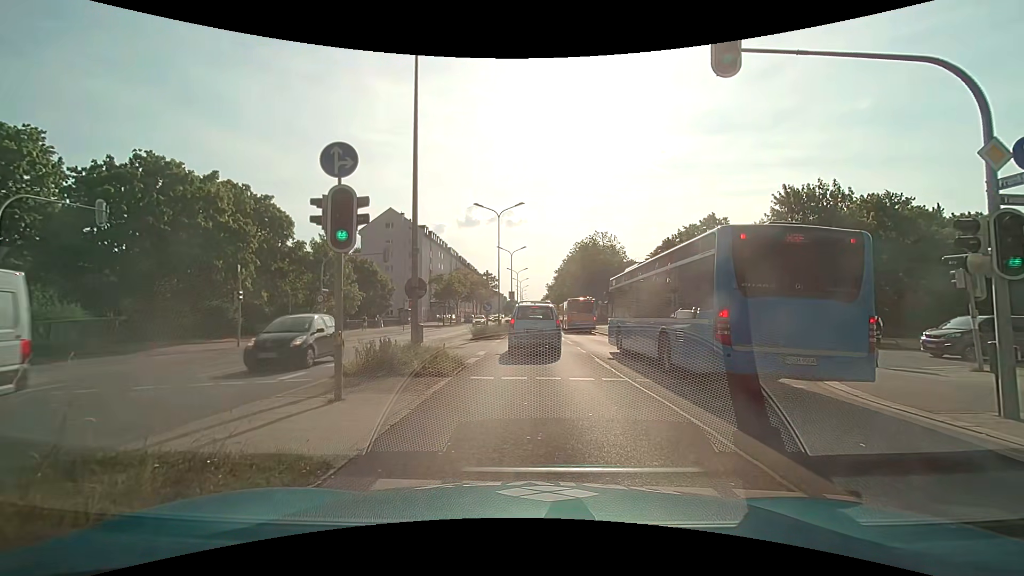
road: primary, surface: asphalt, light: Day
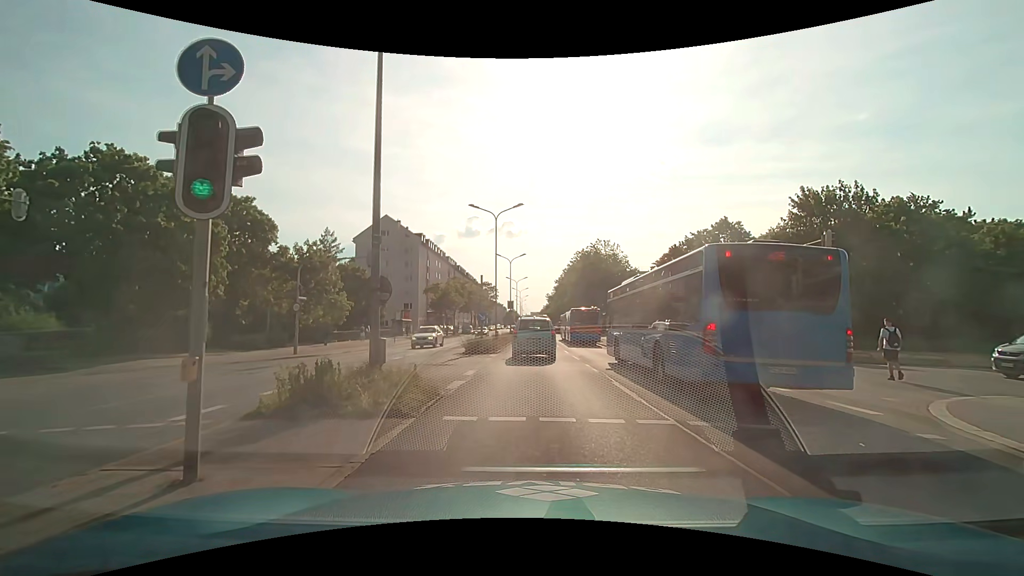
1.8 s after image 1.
(-0.1, +3.6) m; -1°
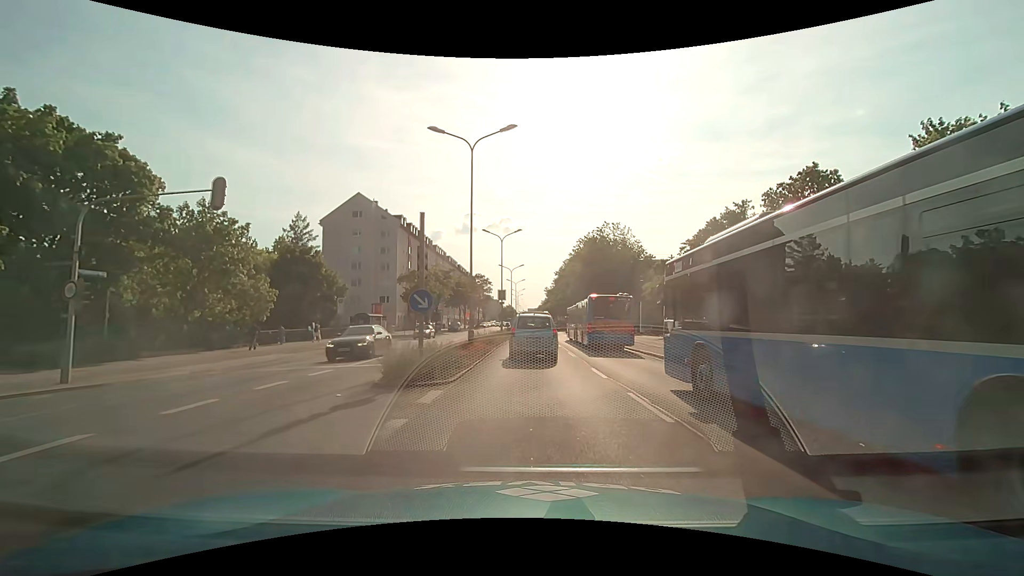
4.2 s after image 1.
(0.0, +14.7) m; 0°
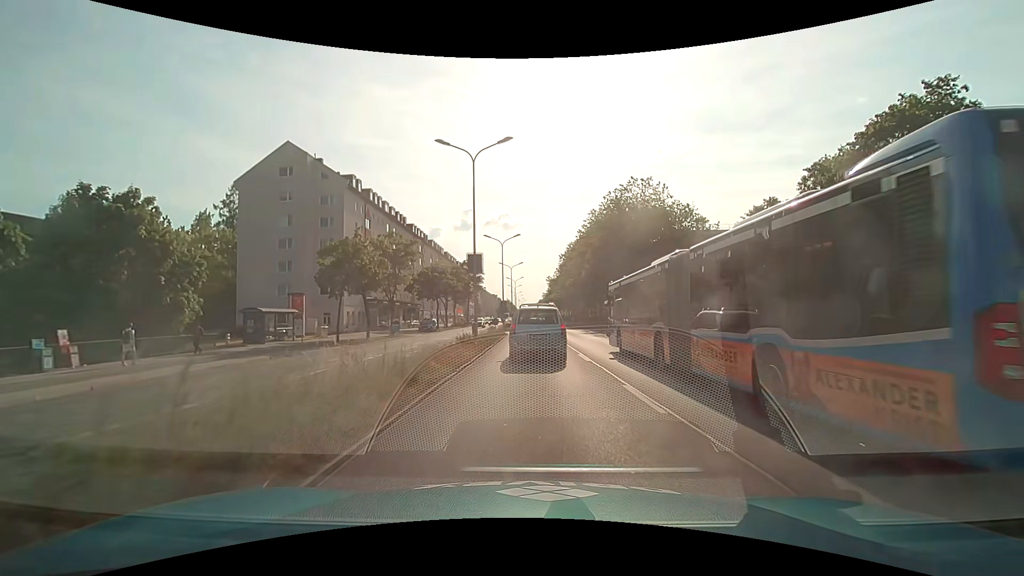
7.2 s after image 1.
(0.0, +24.0) m; 0°
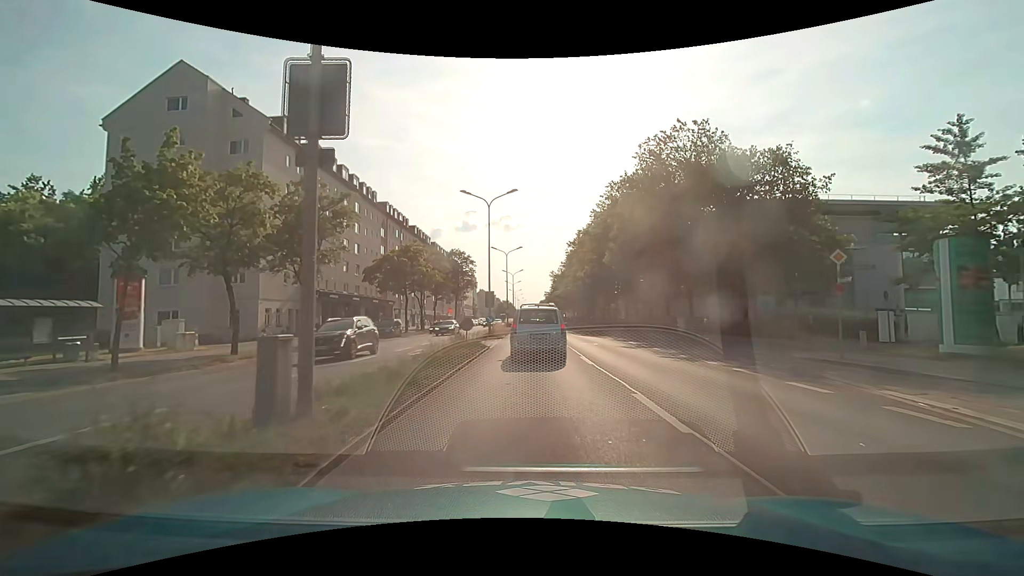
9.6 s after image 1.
(+0.1, +19.3) m; 0°
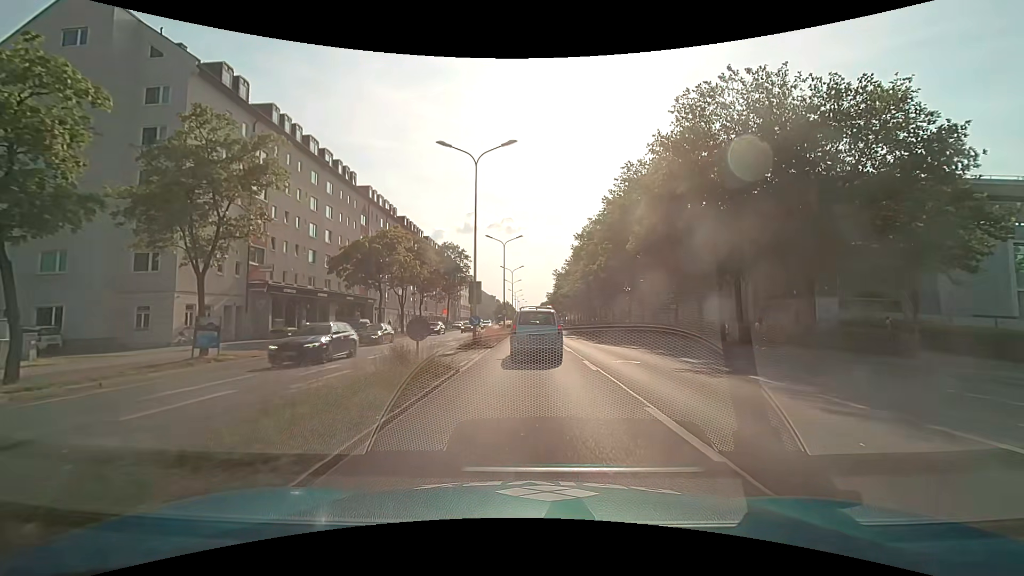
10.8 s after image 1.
(0.0, +10.1) m; +1°
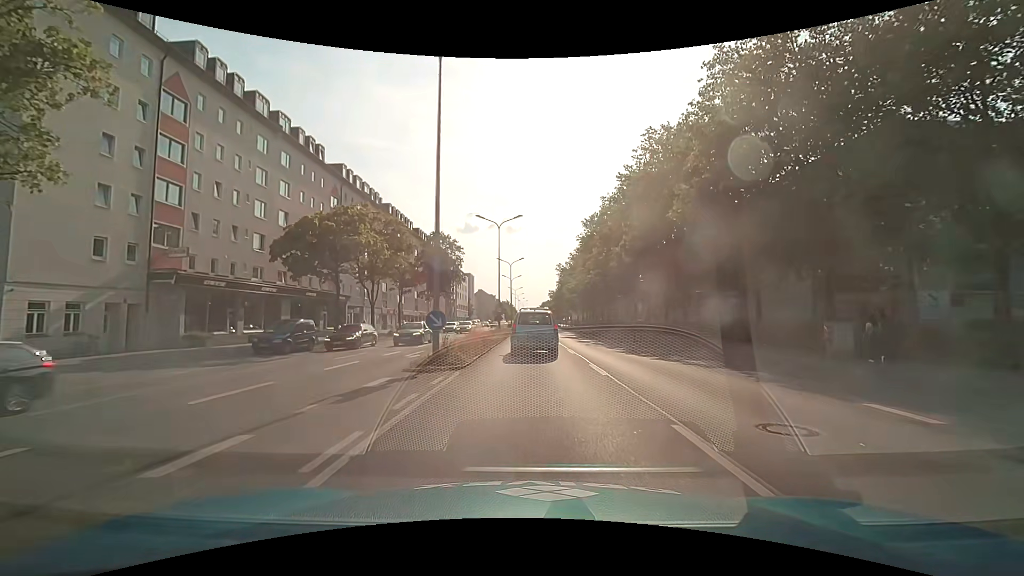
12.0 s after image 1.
(-0.1, +10.5) m; 0°
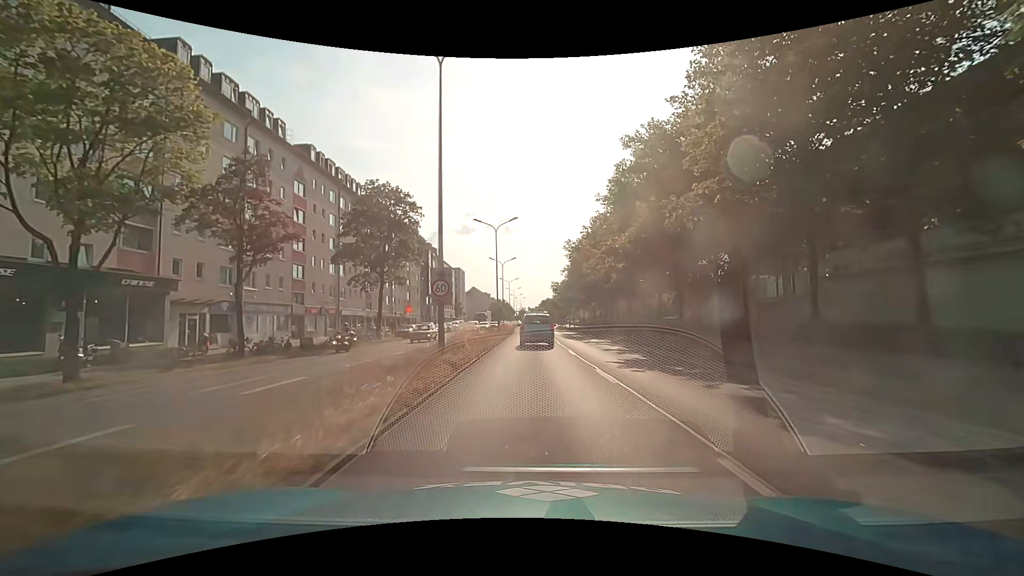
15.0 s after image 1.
(-0.1, +28.7) m; 0°
(0, +10) (0, +20) (0, +30) (0, +40) (+1, +50) (+1, +60) (+1, +70) (+1, +80) (+2, +90) (+2, +100) m
